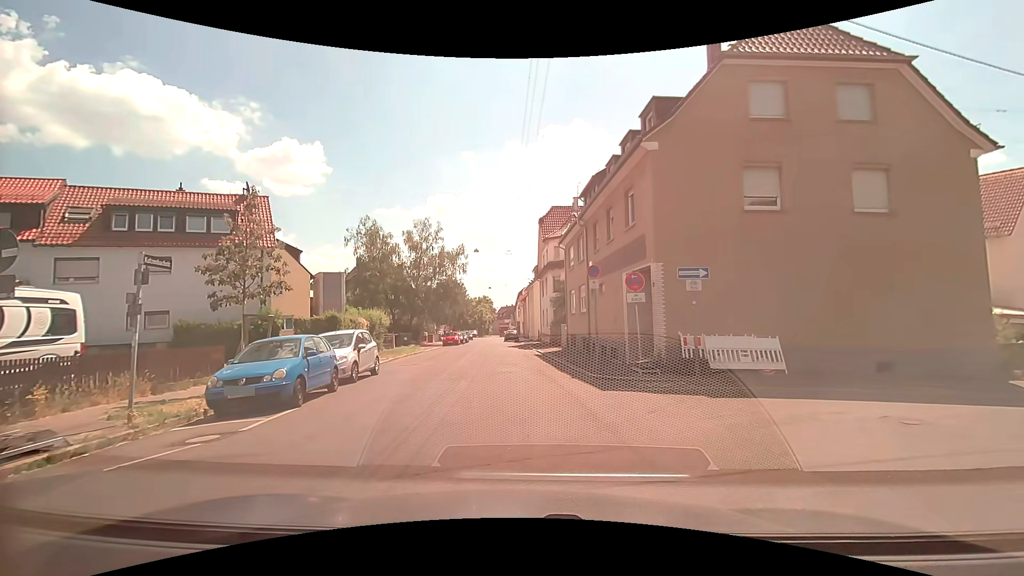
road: residential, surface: asphalt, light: Day
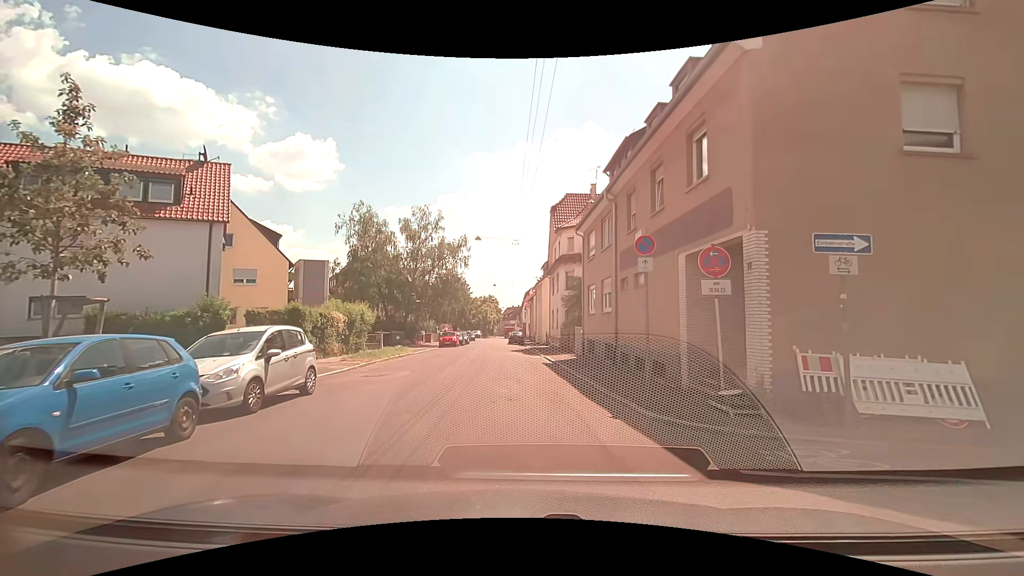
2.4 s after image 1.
(+0.1, +6.0) m; 0°
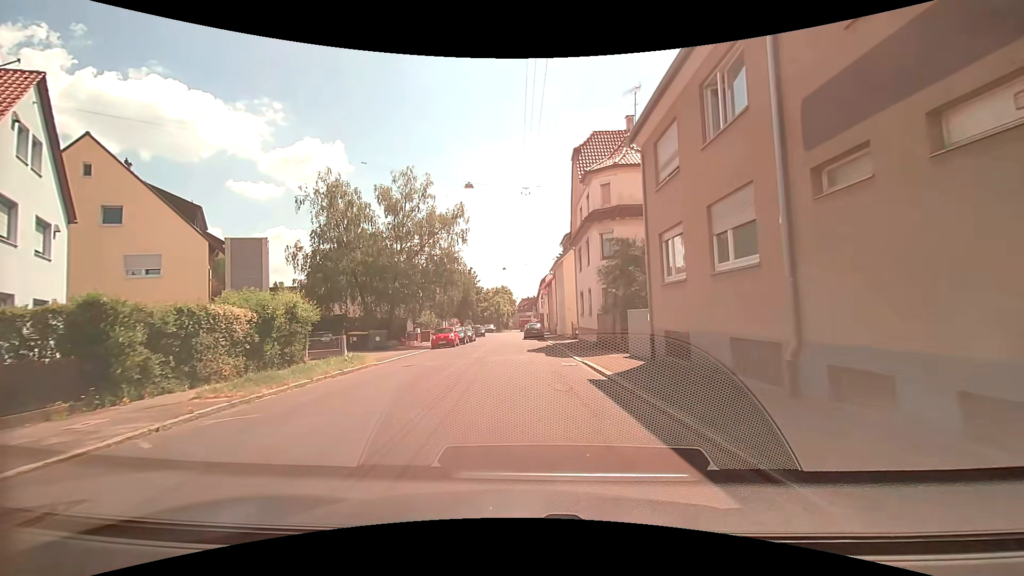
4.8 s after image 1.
(-0.1, +12.2) m; -1°
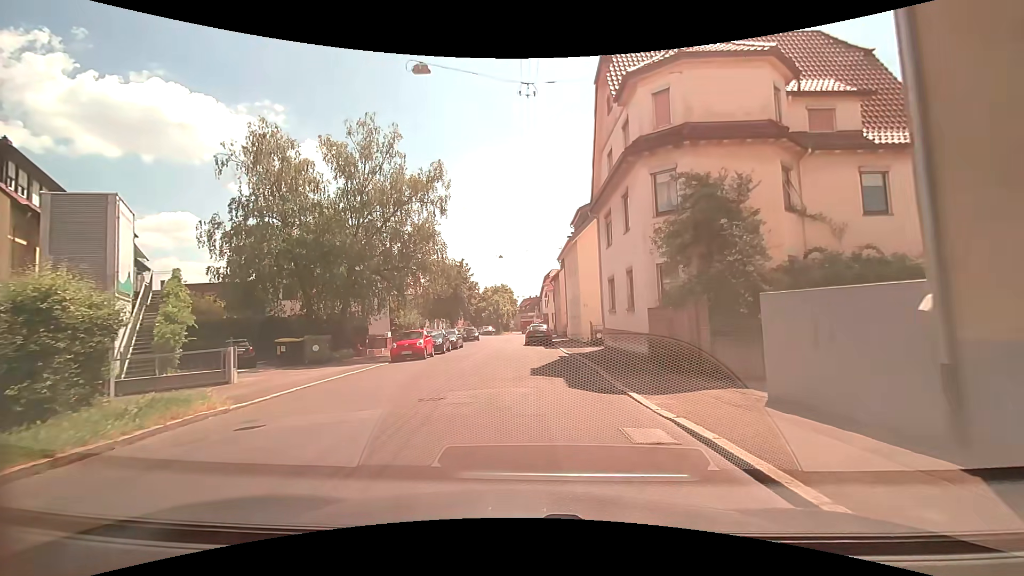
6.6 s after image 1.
(-0.1, +11.0) m; 0°
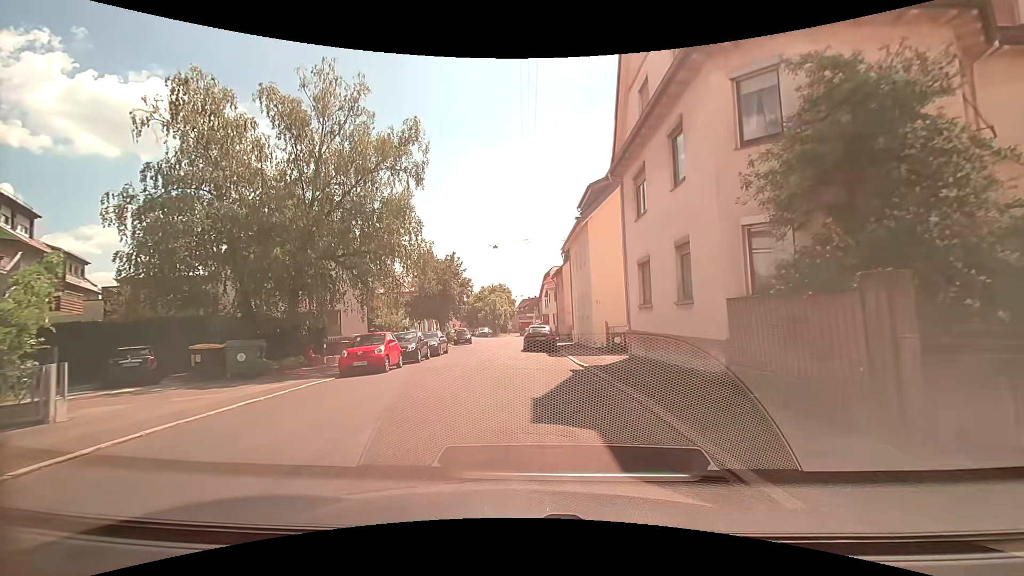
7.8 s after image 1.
(-0.1, +6.4) m; -2°
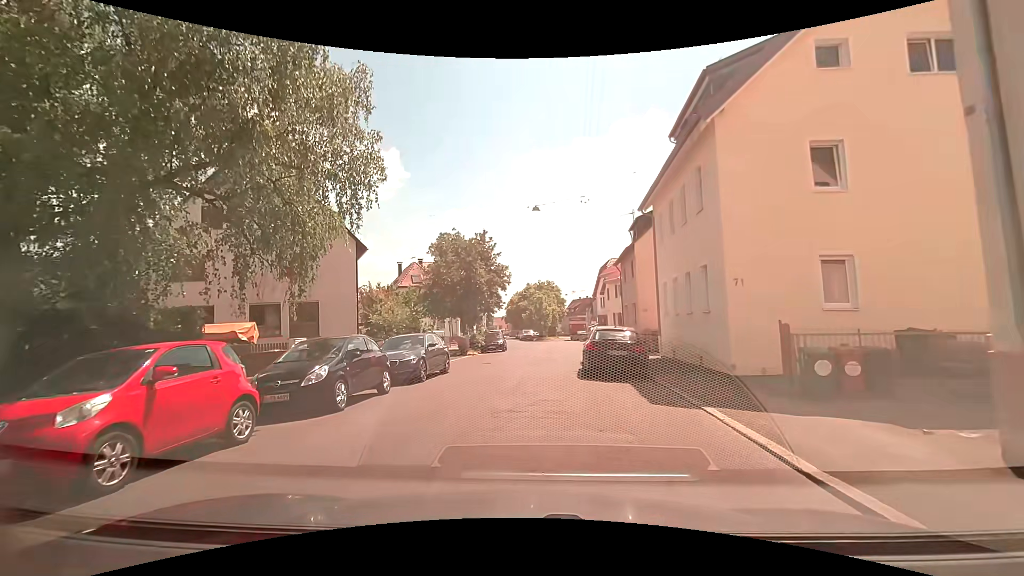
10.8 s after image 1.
(0.0, +13.3) m; -4°
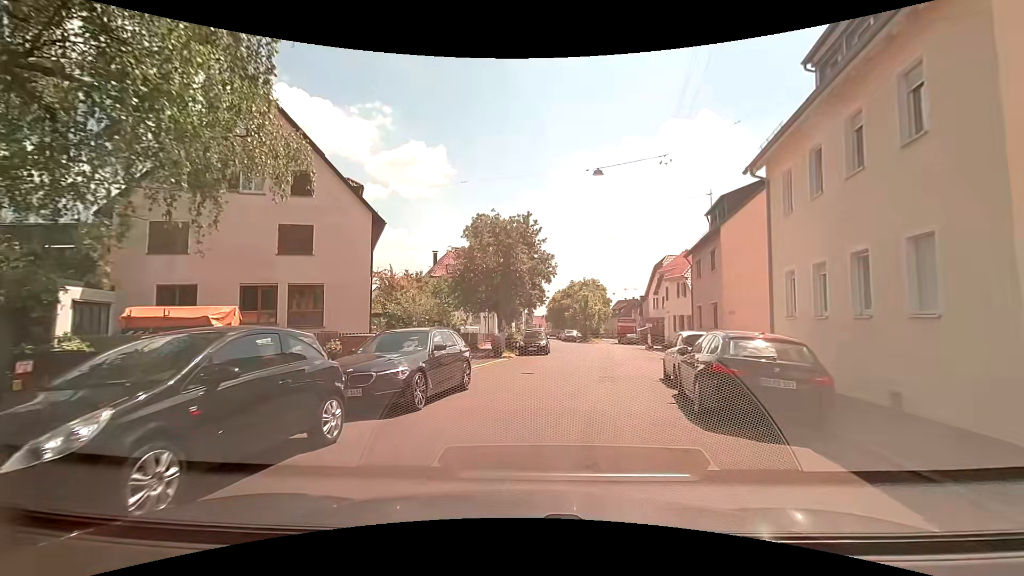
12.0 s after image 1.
(-0.4, +6.2) m; -5°
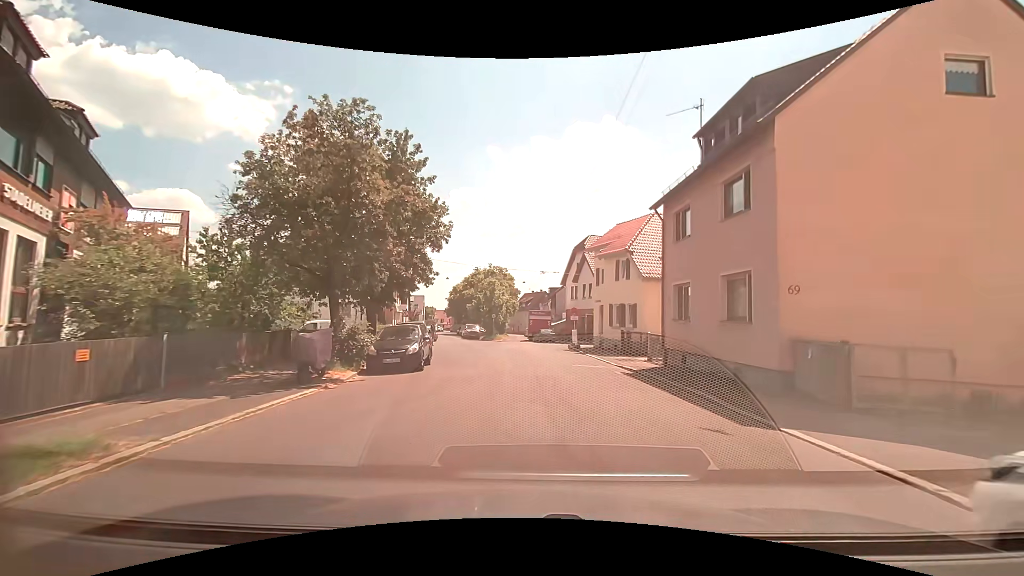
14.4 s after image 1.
(+1.3, +13.9) m; +12°
